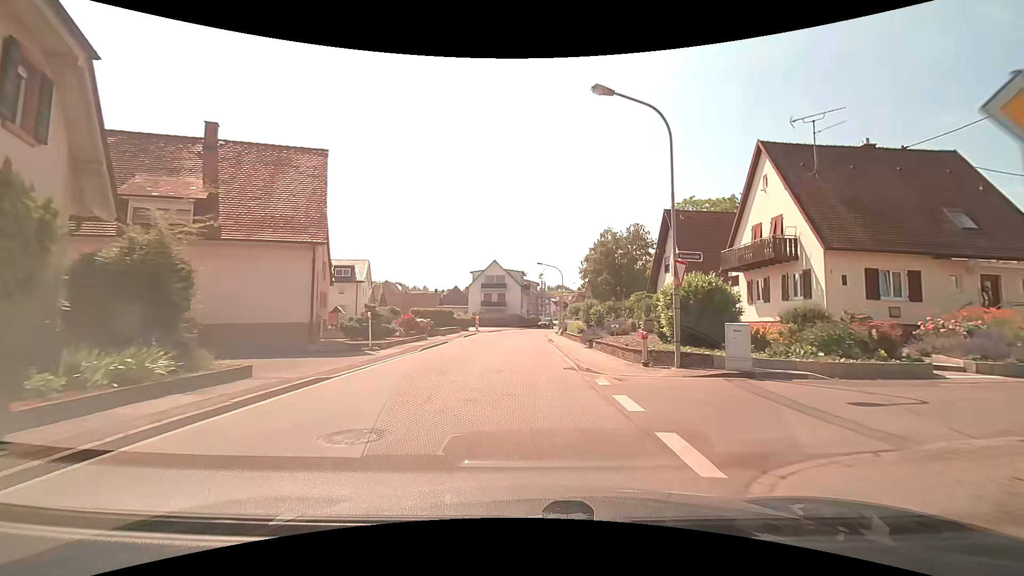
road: secondary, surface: asphalt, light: Day
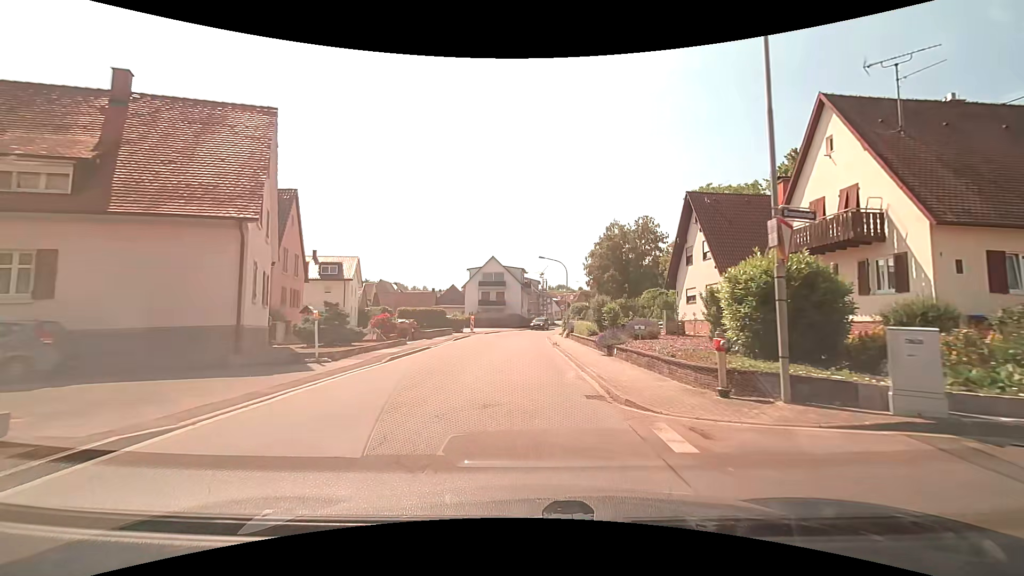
(-0.1, +5.3) m; -1°
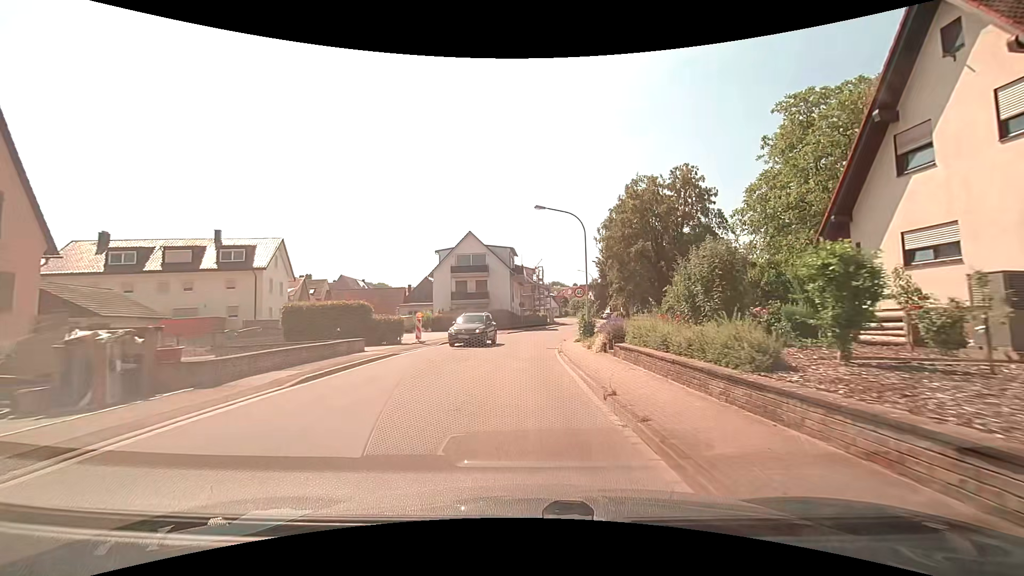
(+0.2, +20.7) m; +1°
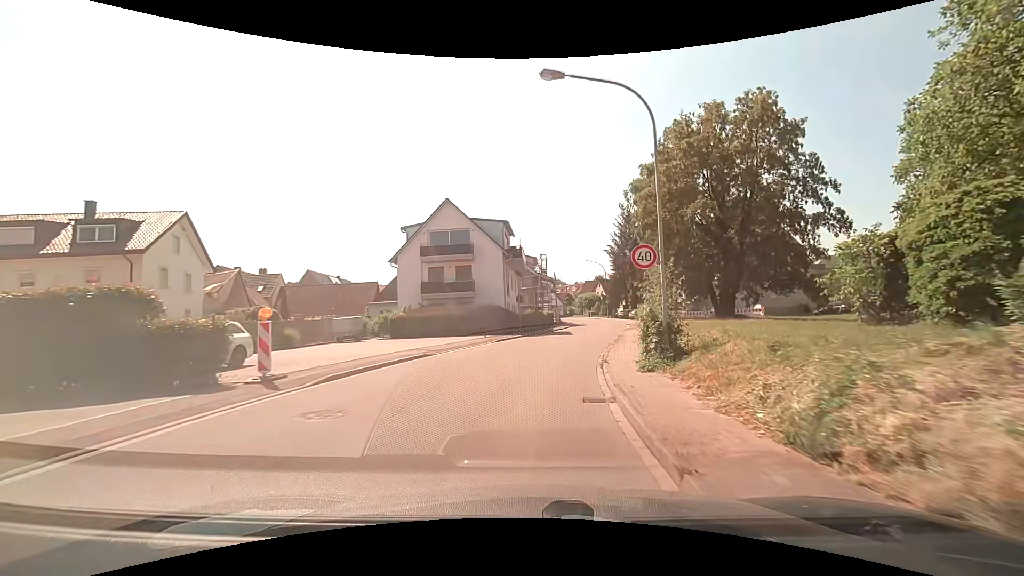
(-0.1, +15.1) m; -1°
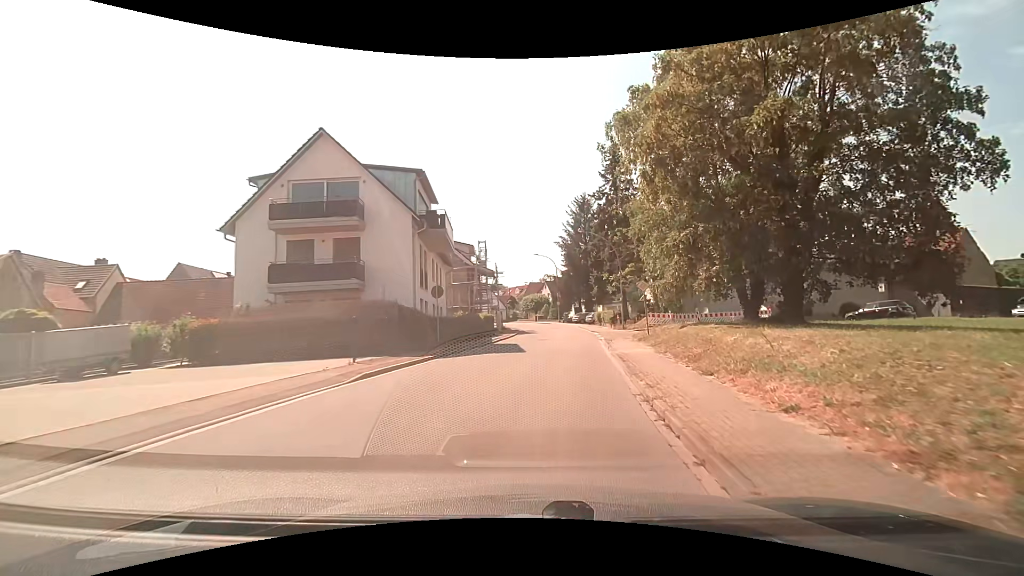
(+0.7, +14.7) m; +7°
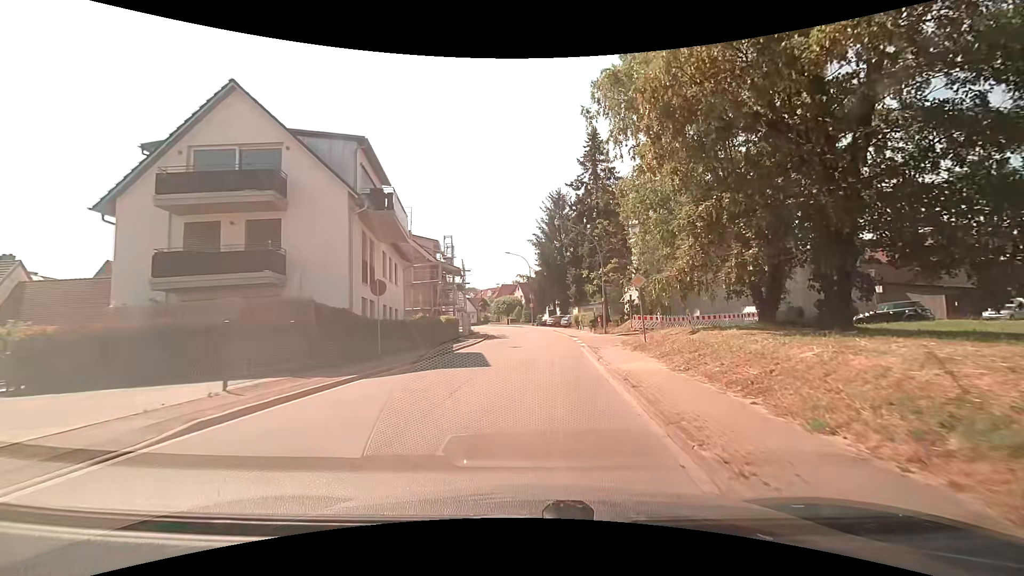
(+0.1, +4.8) m; +3°
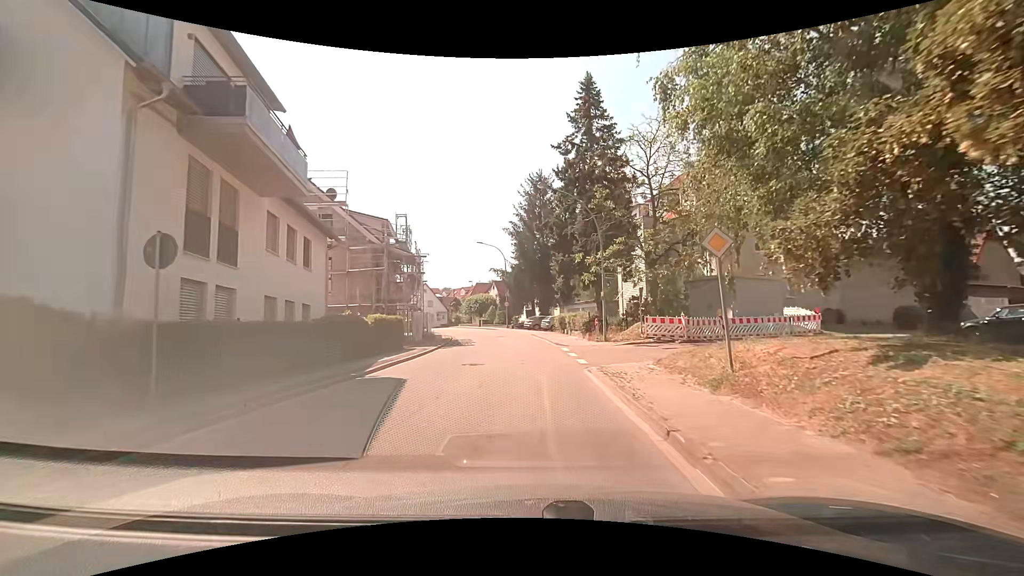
(+0.2, +9.6) m; +2°
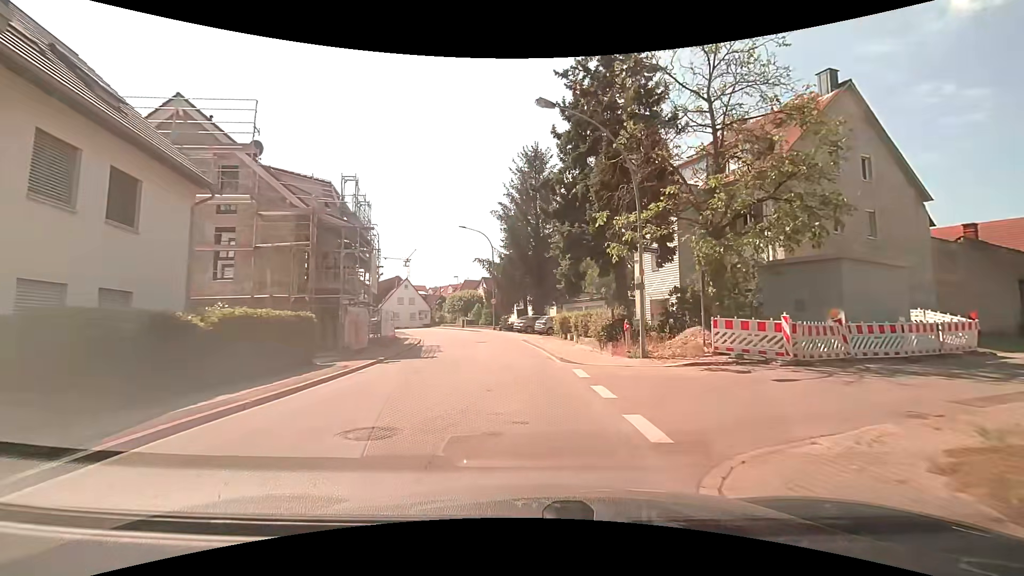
(+0.1, +9.5) m; 0°
(0, +10) (0, +20) (-1, +30) (-3, +40) (-5, +49) (-9, +59) (-13, +68) (-16, +77) (-25, +80) (-35, +78) m
